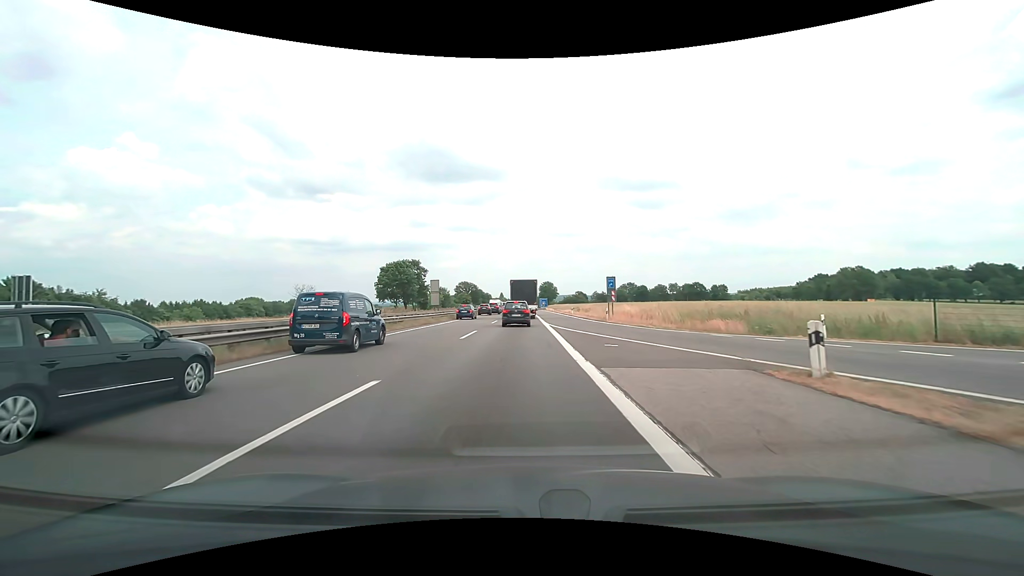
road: motorway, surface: asphalt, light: Day
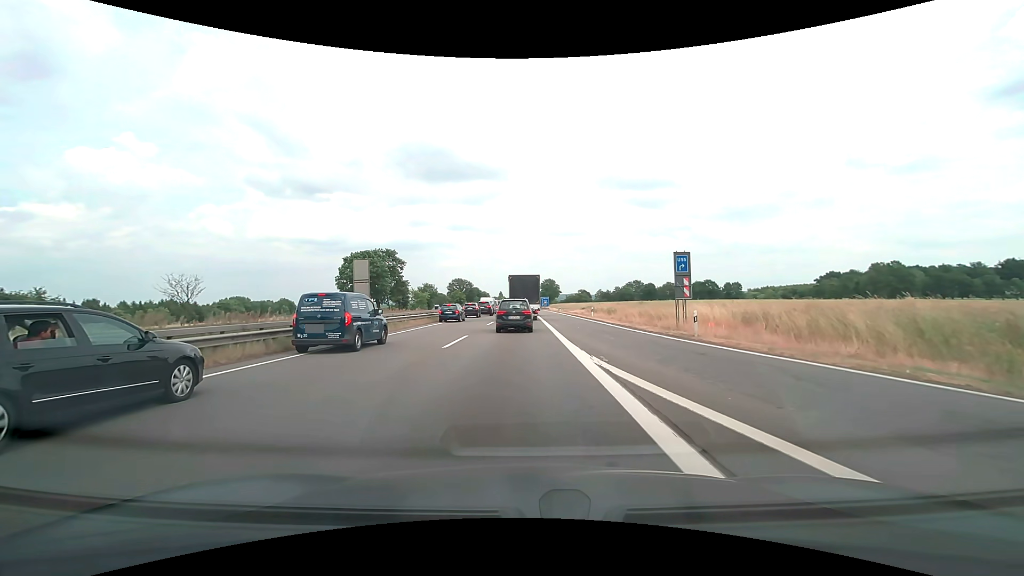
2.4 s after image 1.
(0.0, +22.3) m; 0°
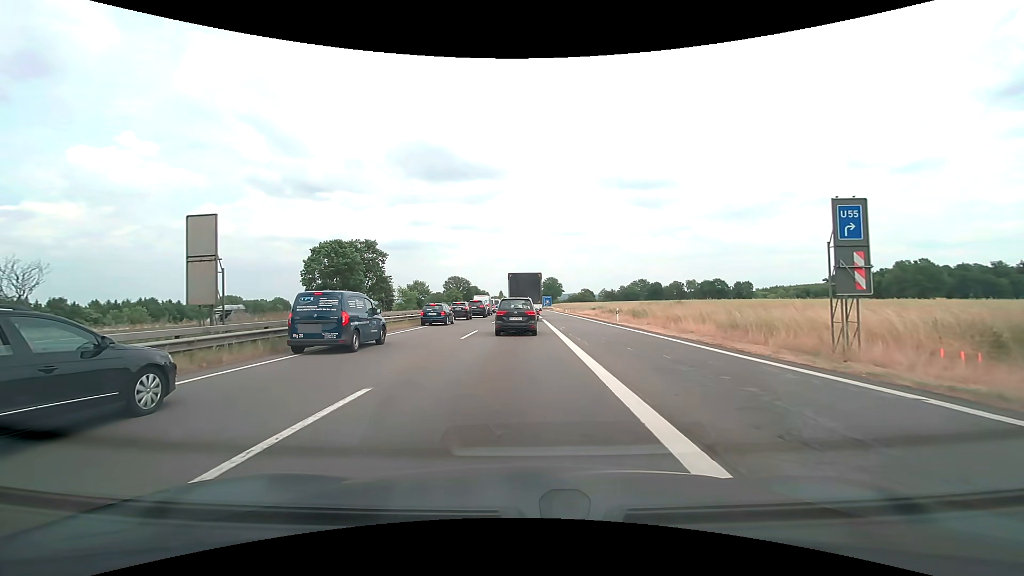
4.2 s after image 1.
(0.0, +13.7) m; 0°
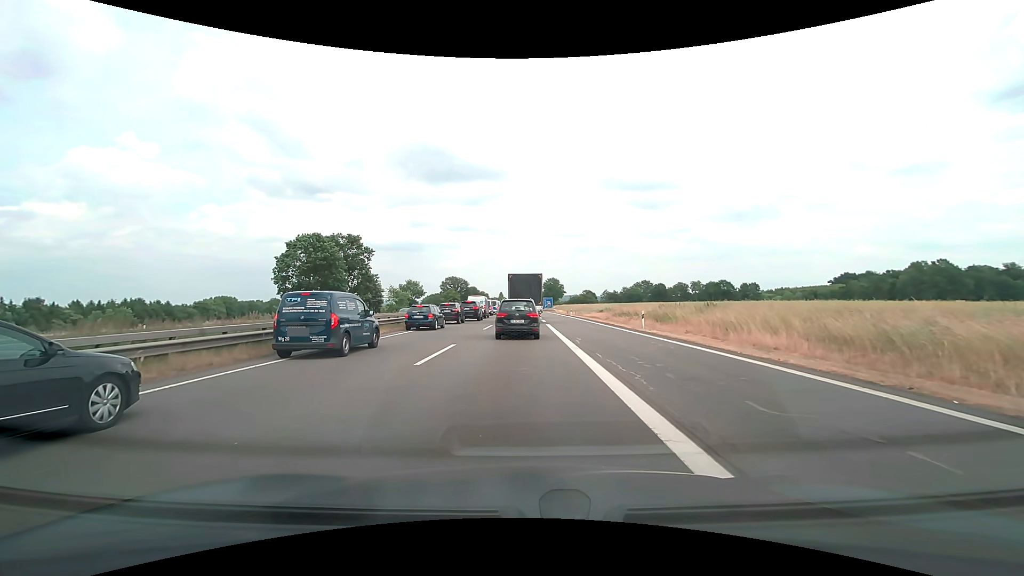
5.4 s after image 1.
(0.0, +8.2) m; 0°
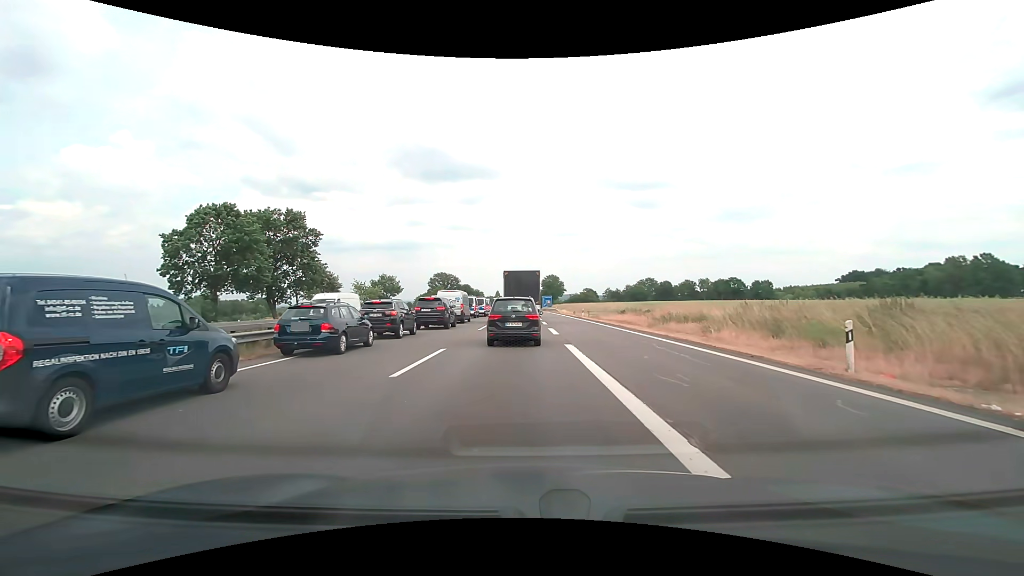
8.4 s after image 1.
(+0.1, +19.5) m; 0°
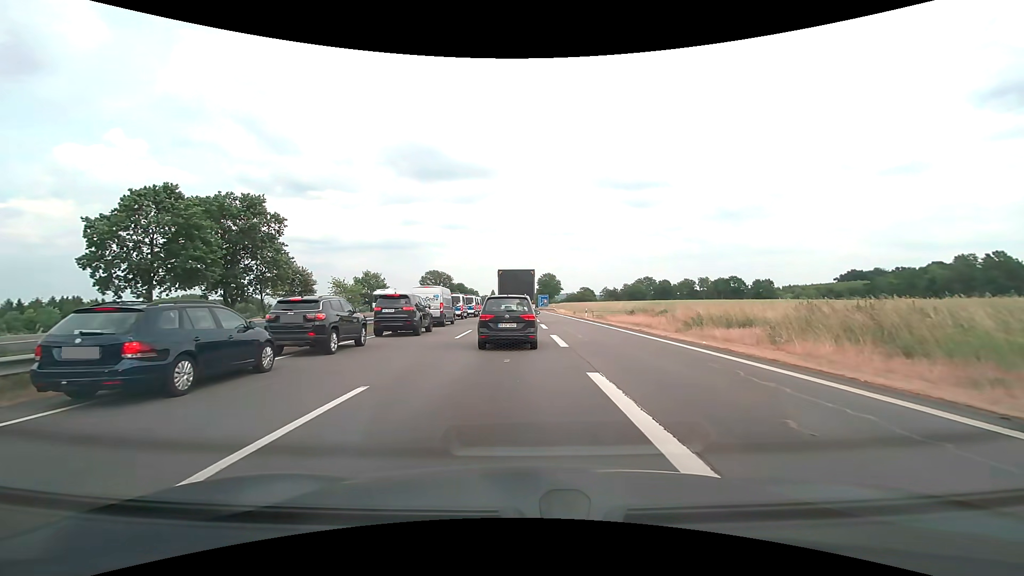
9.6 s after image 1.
(0.0, +7.3) m; +1°
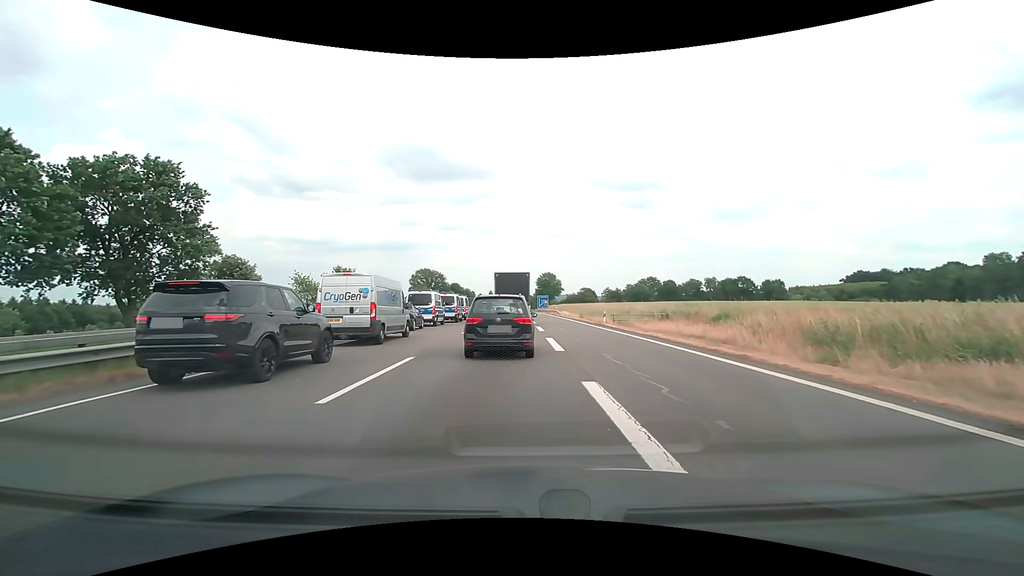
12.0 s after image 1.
(0.0, +13.0) m; 0°
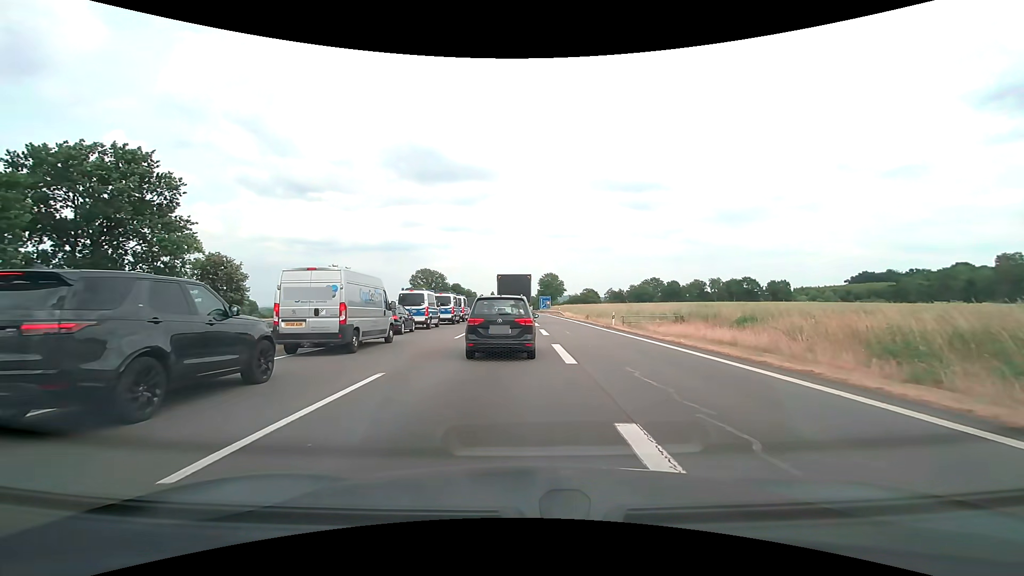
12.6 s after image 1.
(0.0, +3.0) m; 0°
(0, +10) (0, +20) (0, +30) (-1, +40) (-1, +50) (-1, +60) (-1, +70) (-1, +80) (-1, +90) (-1, +100) m
